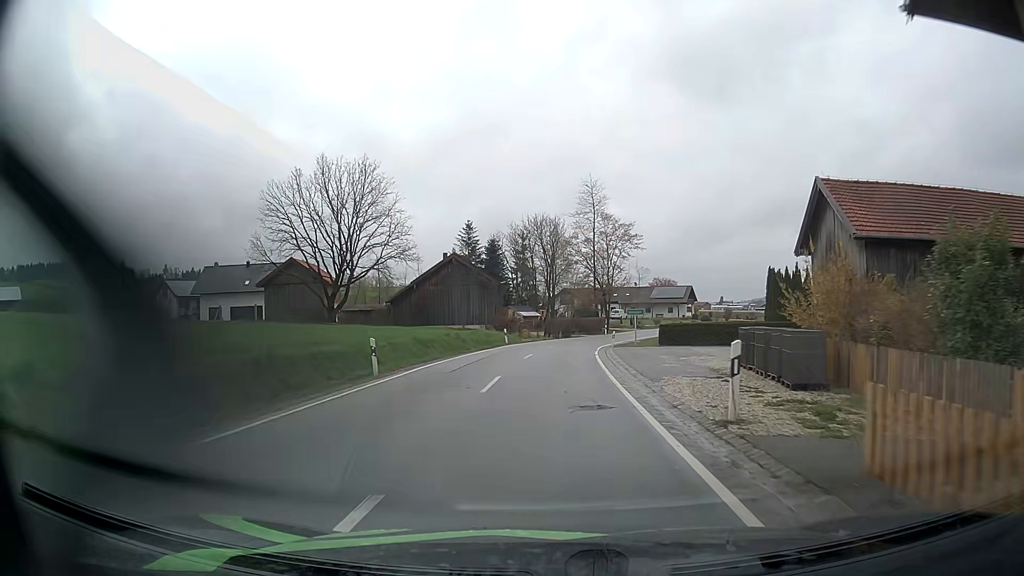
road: secondary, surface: asphalt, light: Day
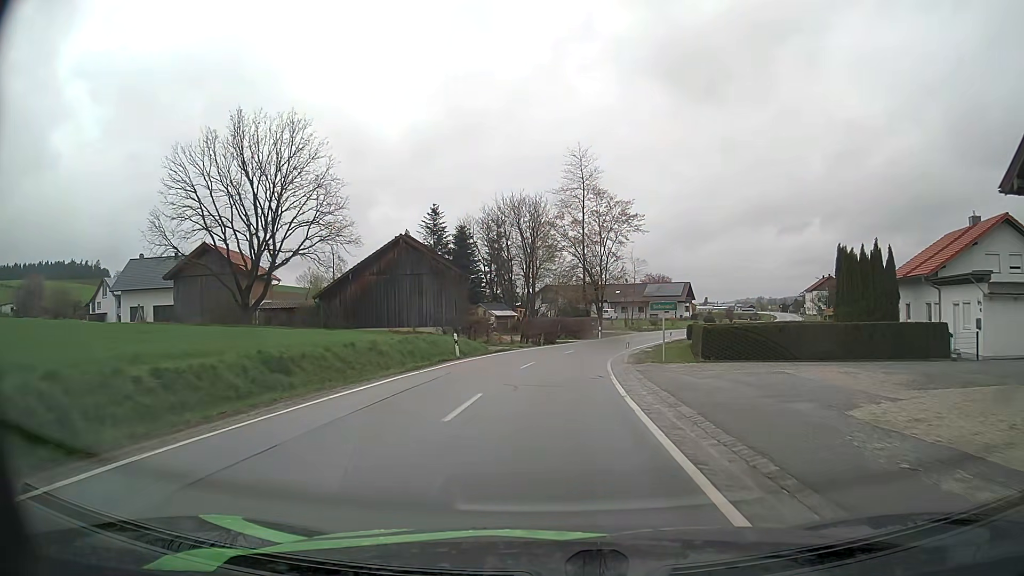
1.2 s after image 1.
(+0.3, +16.1) m; +2°
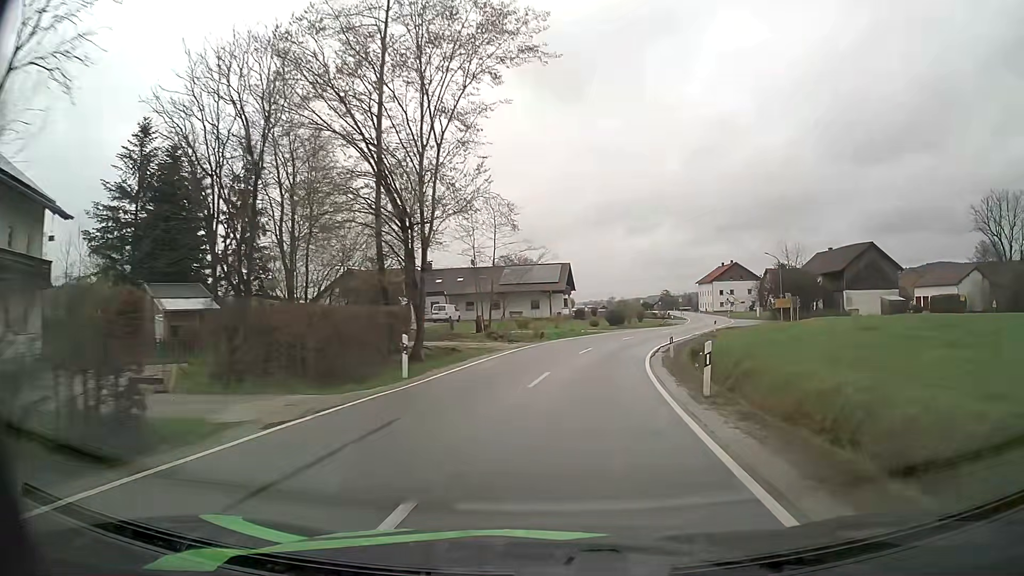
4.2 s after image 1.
(+3.7, +43.3) m; +13°
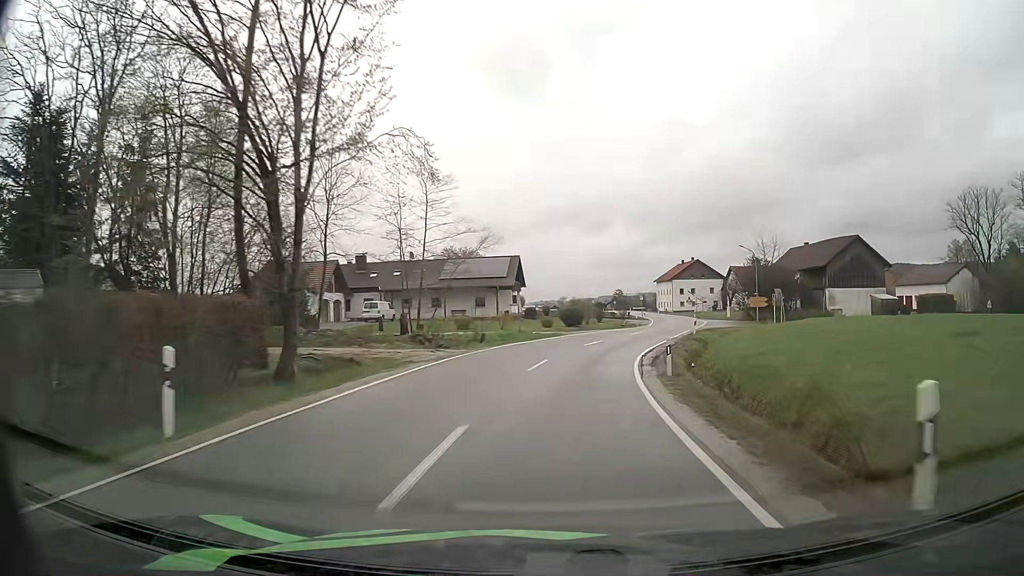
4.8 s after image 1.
(+0.4, +9.1) m; +5°
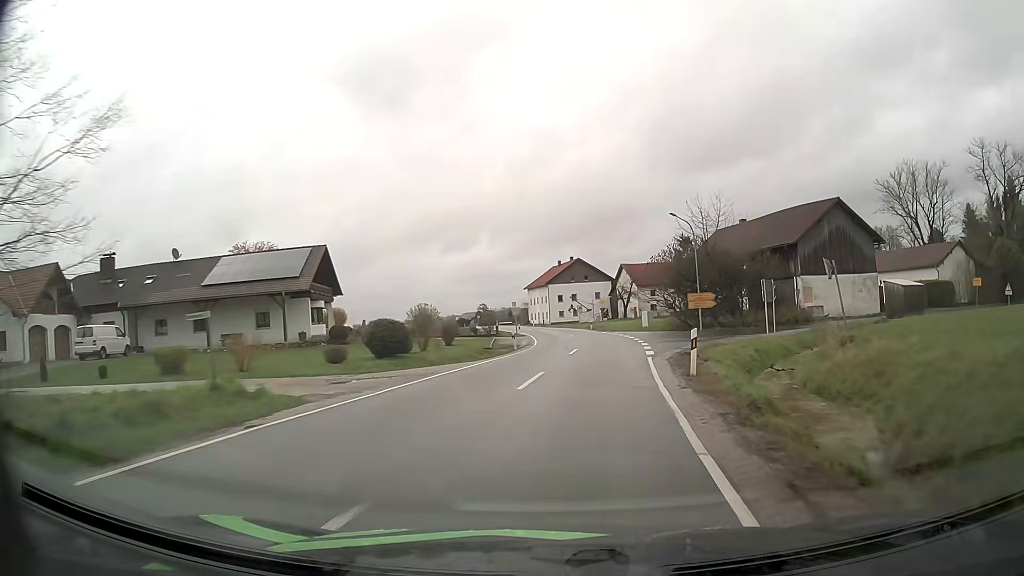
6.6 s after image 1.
(+2.7, +27.1) m; +11°
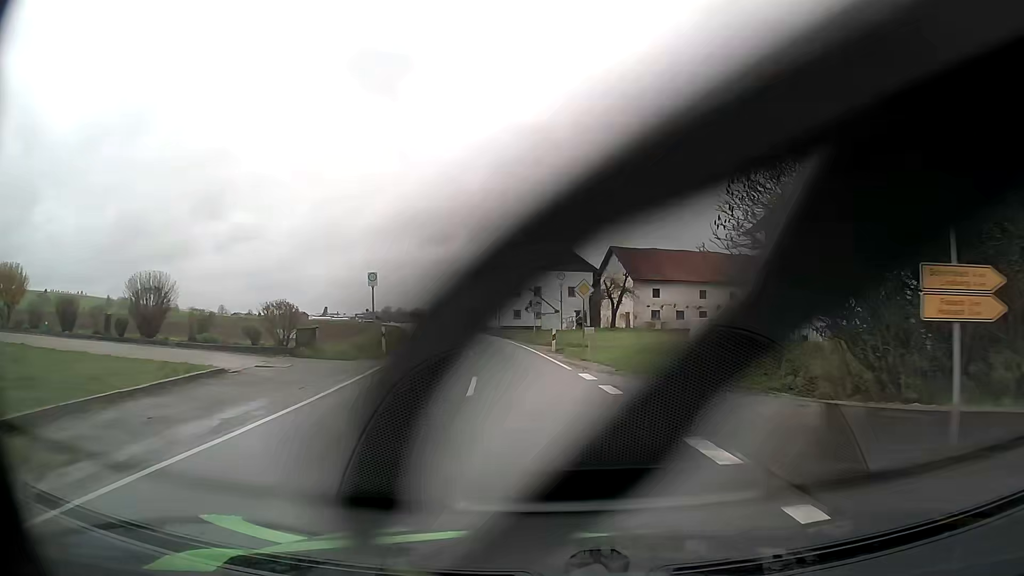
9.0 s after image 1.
(+2.5, +36.6) m; +2°
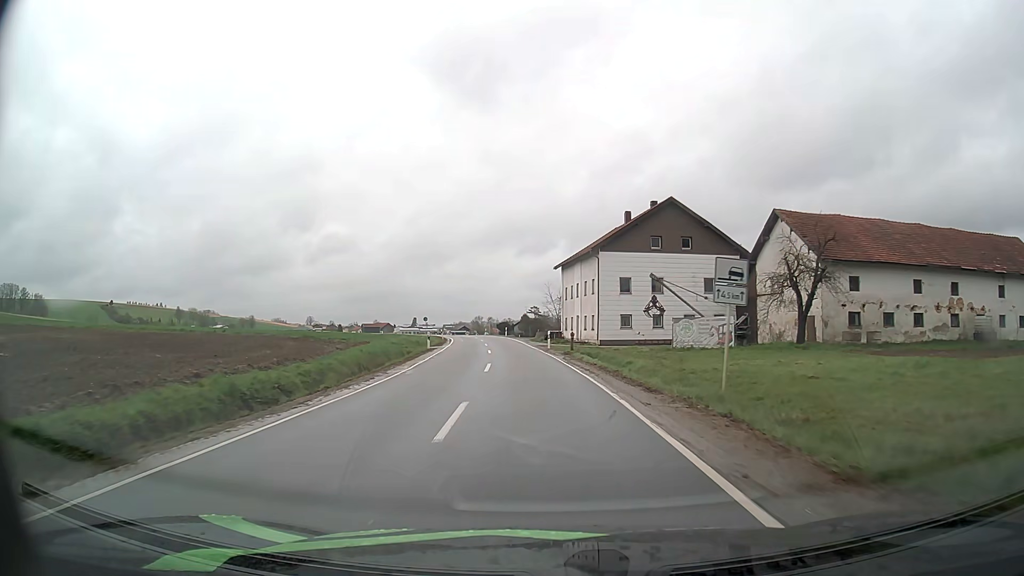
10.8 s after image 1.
(-2.0, +28.6) m; -8°
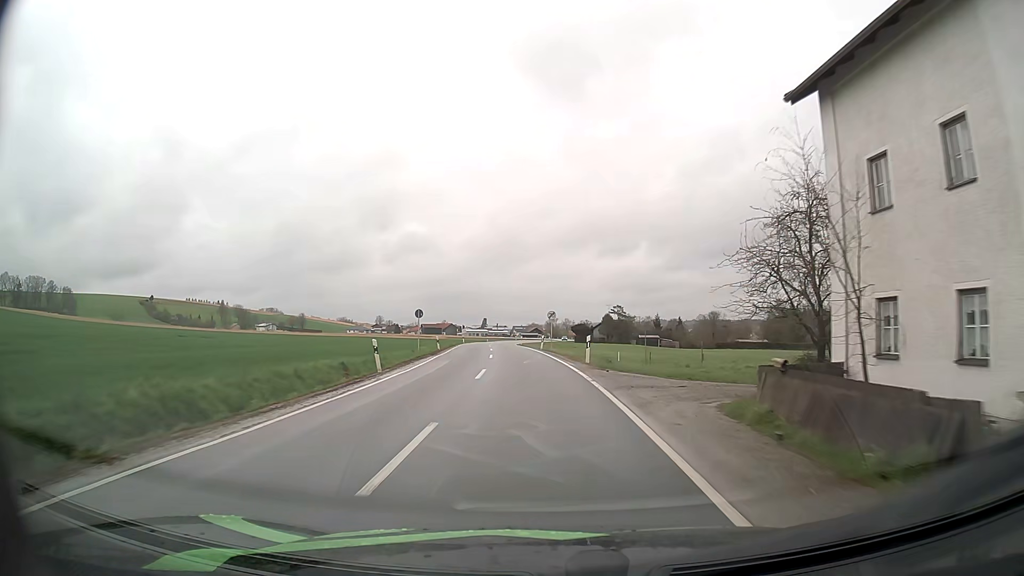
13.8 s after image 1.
(-3.2, +50.2) m; -6°
(0, +10) (-1, +20) (-1, +30) (-2, +40) (-3, +50) (-4, +60) (-5, +70) (-5, +80) (-6, +90) (-6, +100) m
